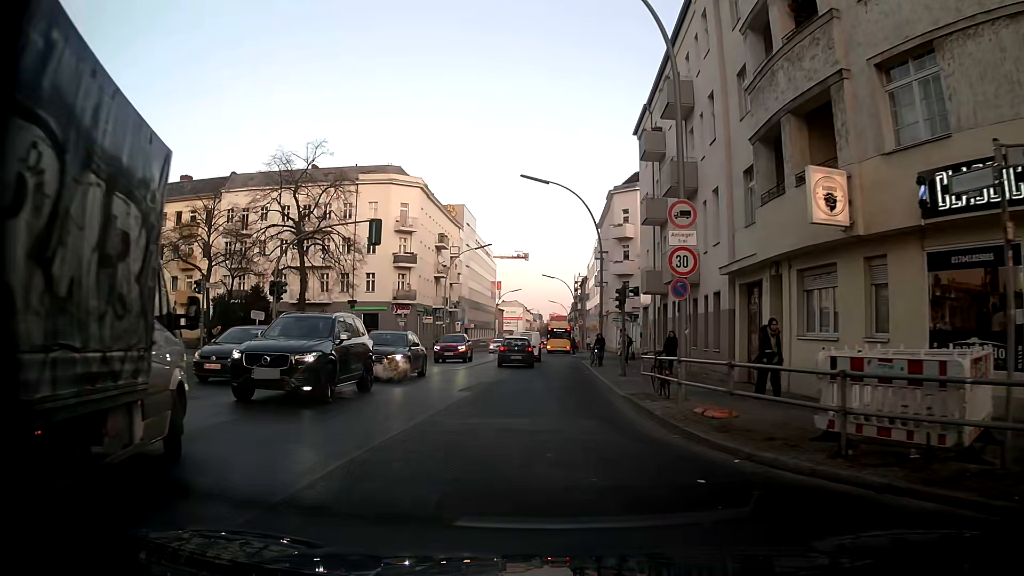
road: tertiary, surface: asphalt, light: Day
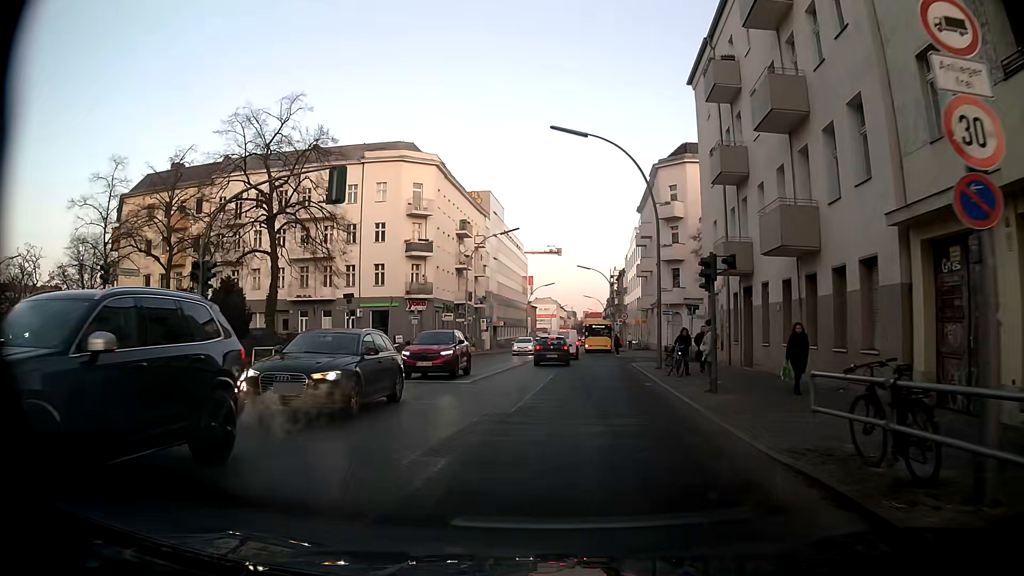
(-0.2, +8.9) m; -3°
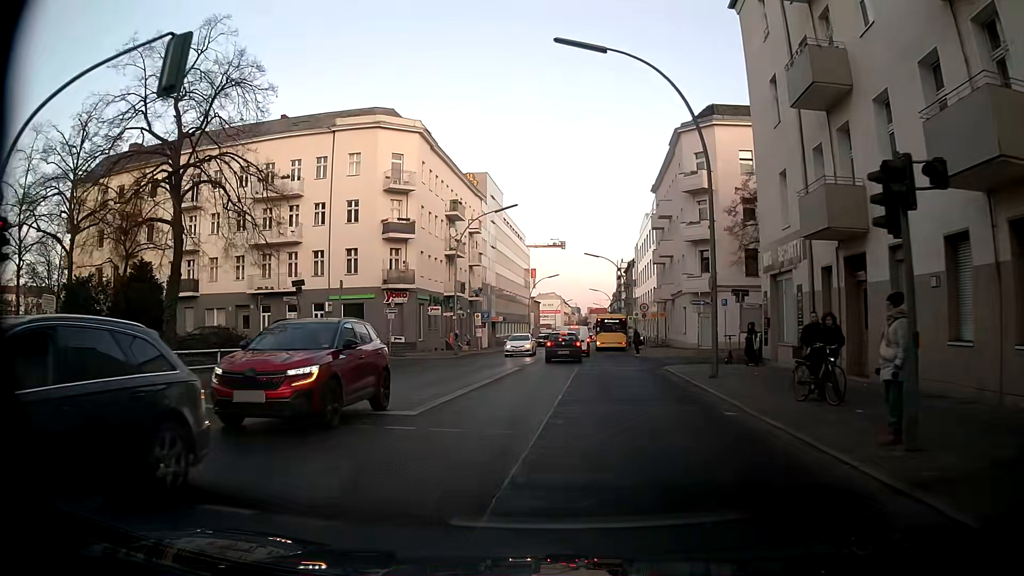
(+0.1, +9.0) m; -1°
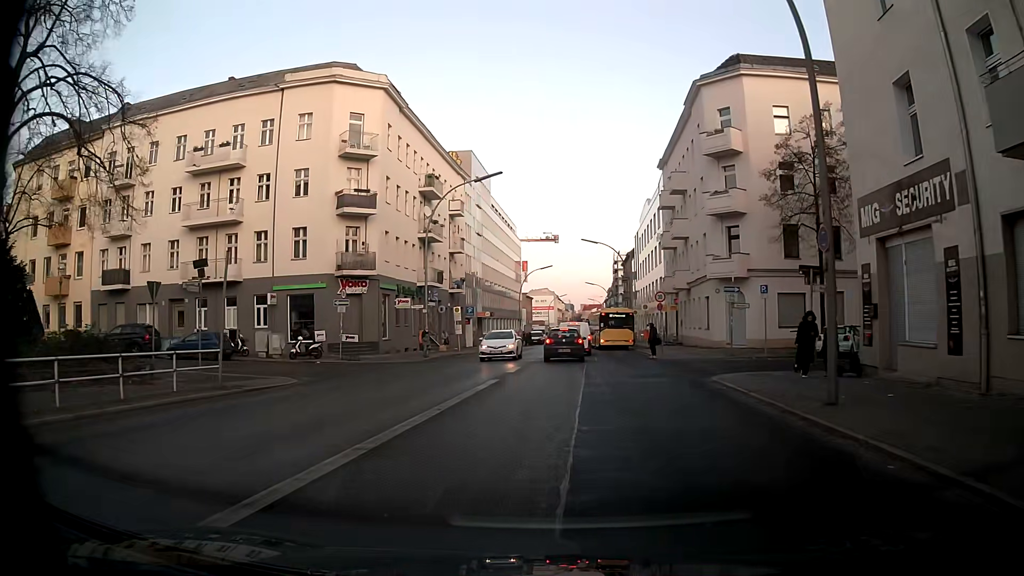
(+0.2, +8.9) m; +3°
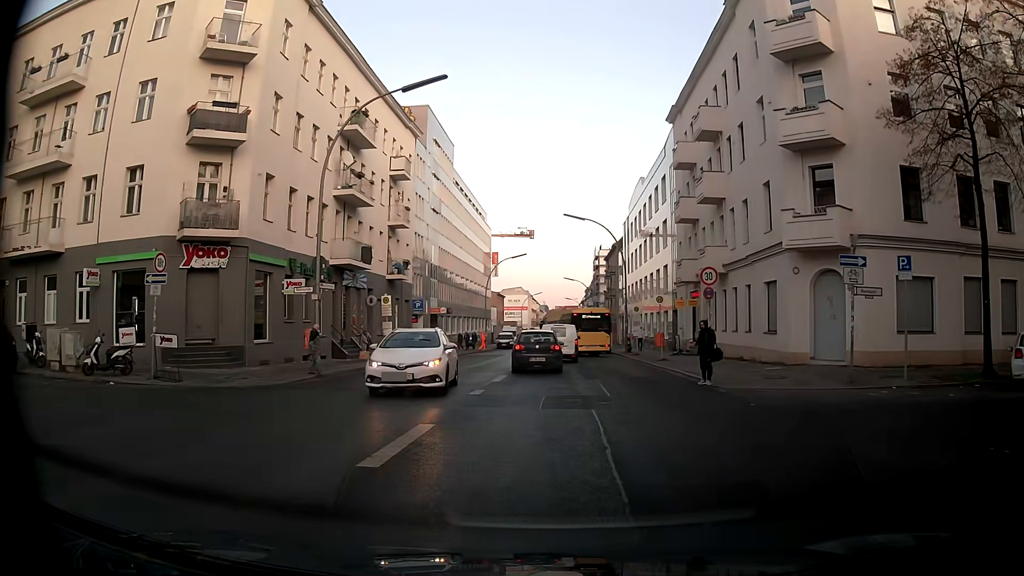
(-0.1, +15.1) m; 0°
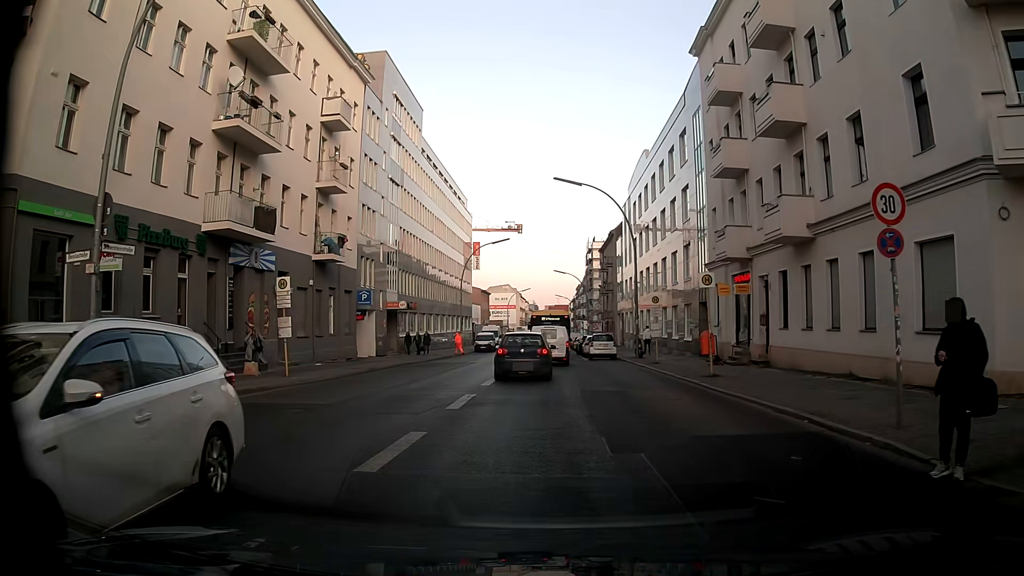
(+0.4, +12.1) m; +3°
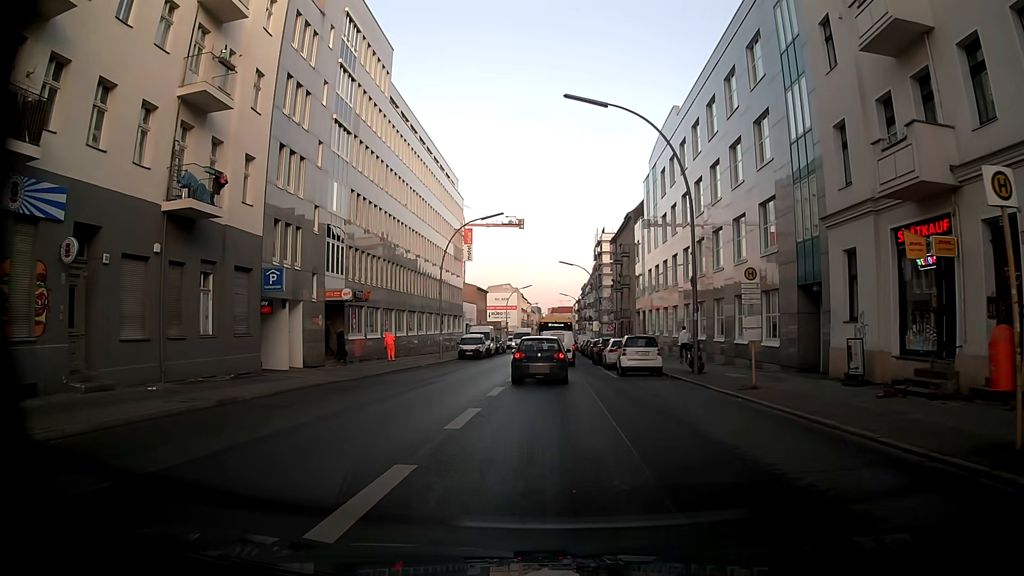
(-0.3, +14.4) m; -1°
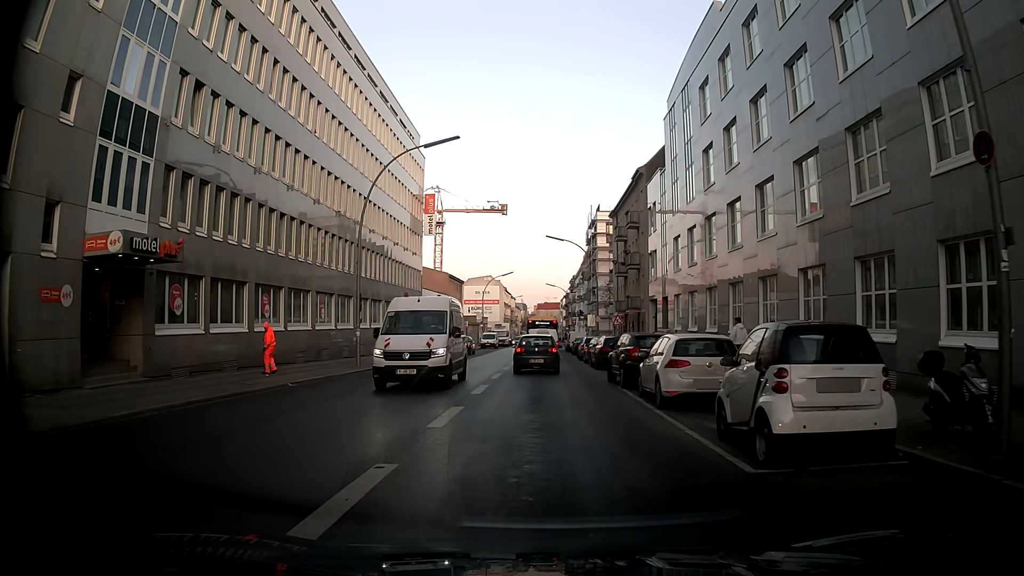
(+0.1, +18.4) m; +1°
(0, +10) (0, +20) (0, +30) (0, +40) (-1, +50) (-1, +60) (-1, +70) (-1, +80) (-1, +90) (0, +100) m
